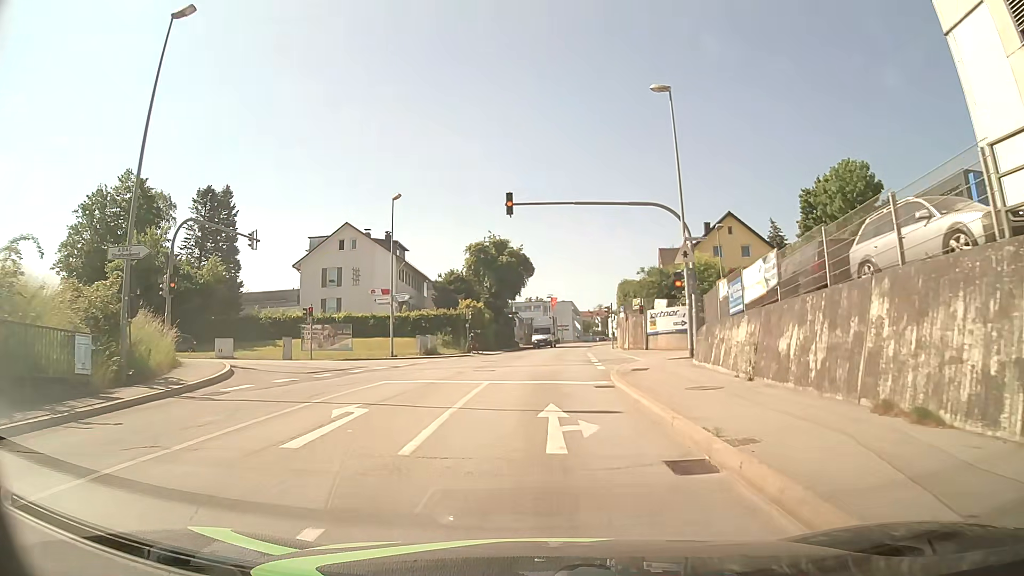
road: tertiary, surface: asphalt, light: Day
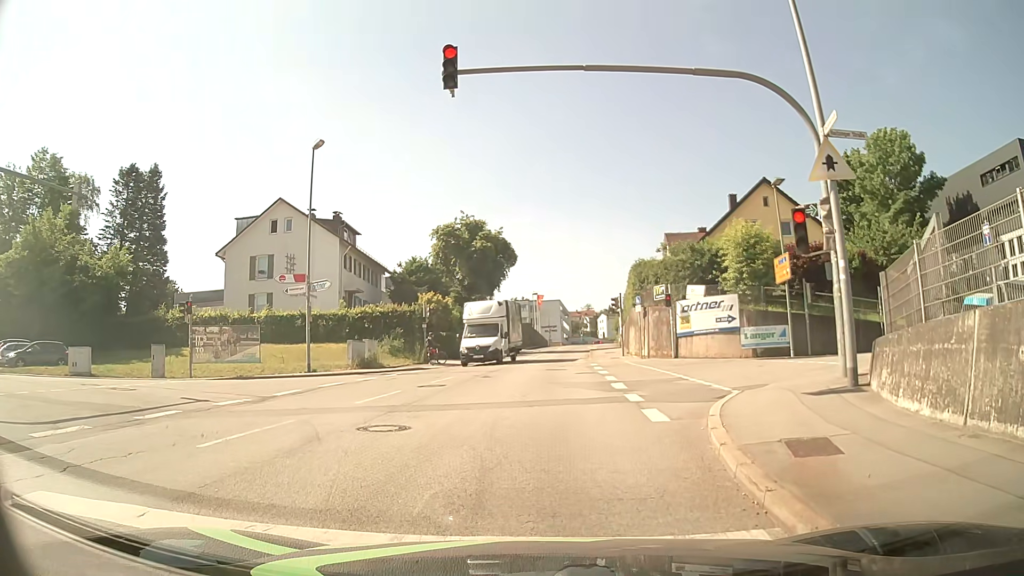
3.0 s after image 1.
(+0.3, +12.7) m; +1°
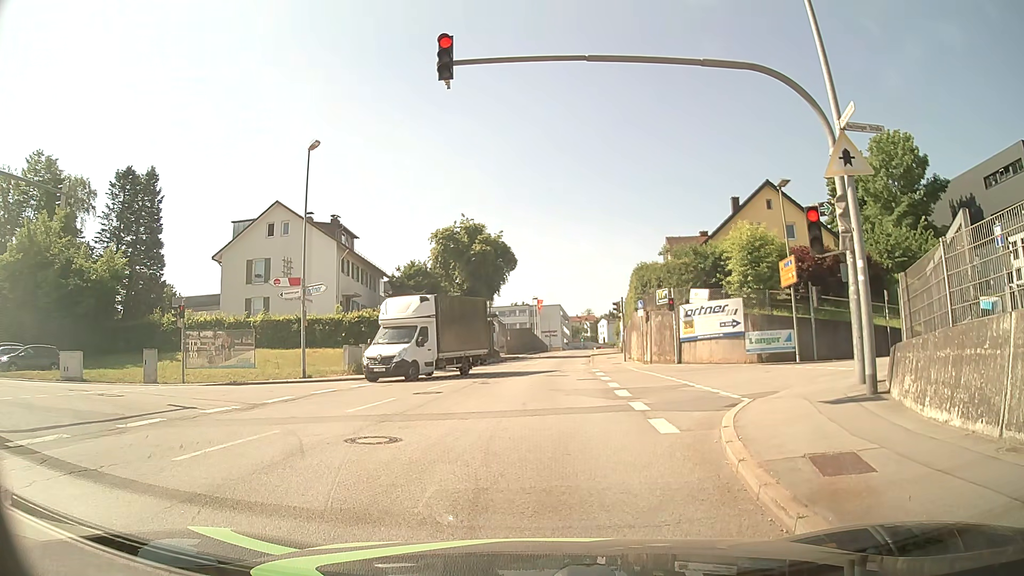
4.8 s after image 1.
(0.0, +0.6) m; 0°
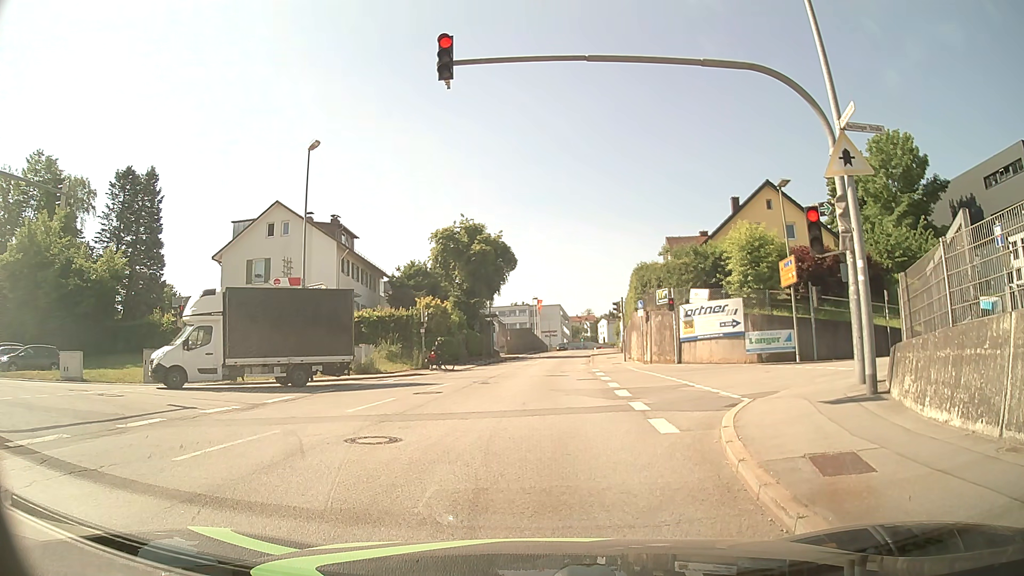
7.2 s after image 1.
(0.0, 0.0) m; 0°
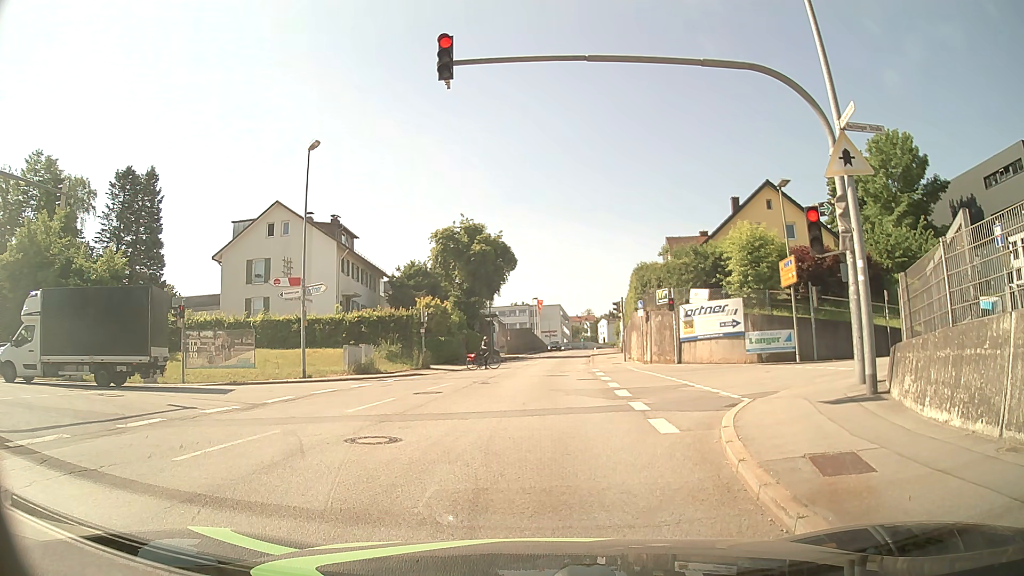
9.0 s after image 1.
(0.0, 0.0) m; 0°
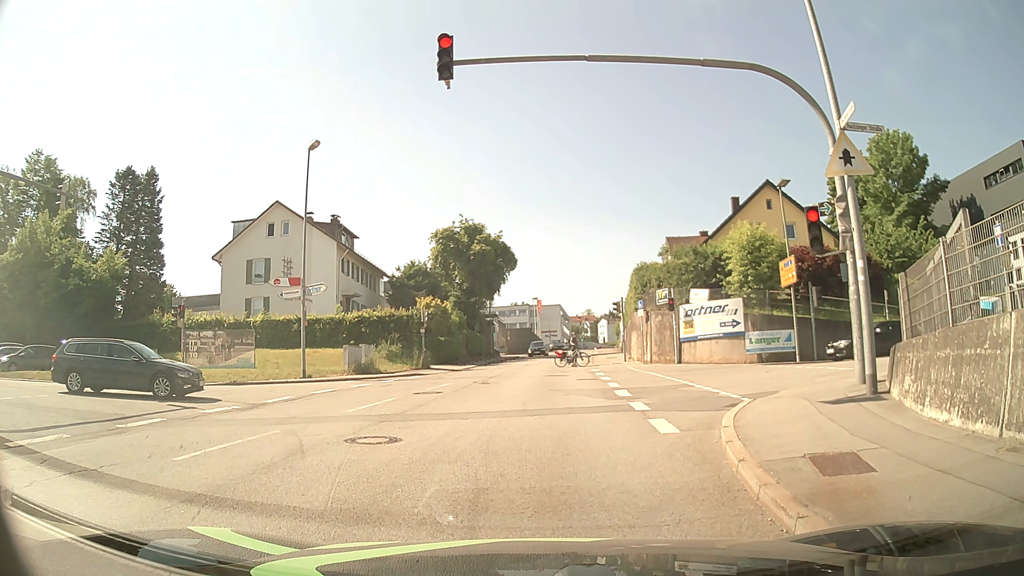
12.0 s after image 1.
(0.0, 0.0) m; 0°
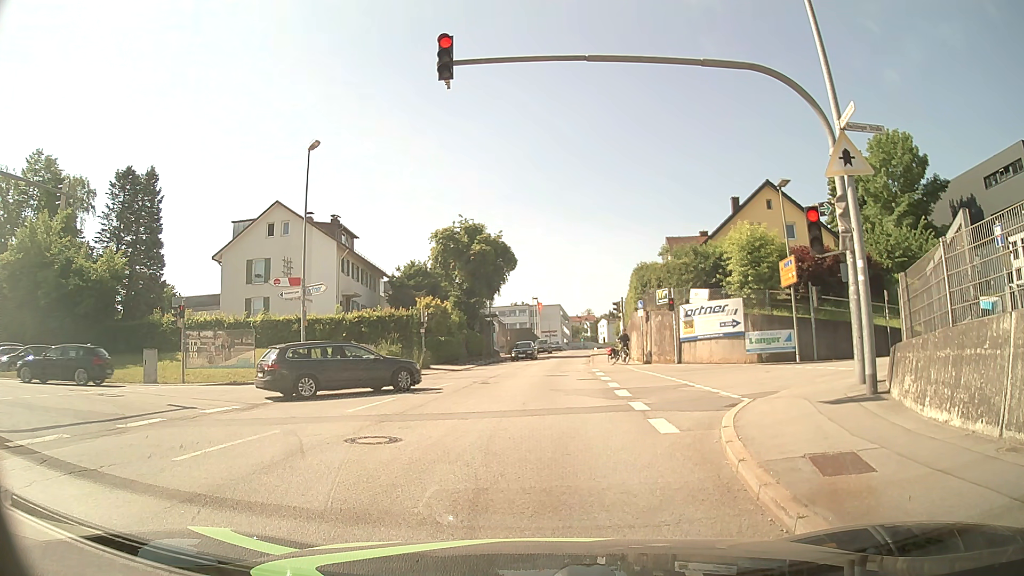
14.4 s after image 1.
(0.0, 0.0) m; 0°
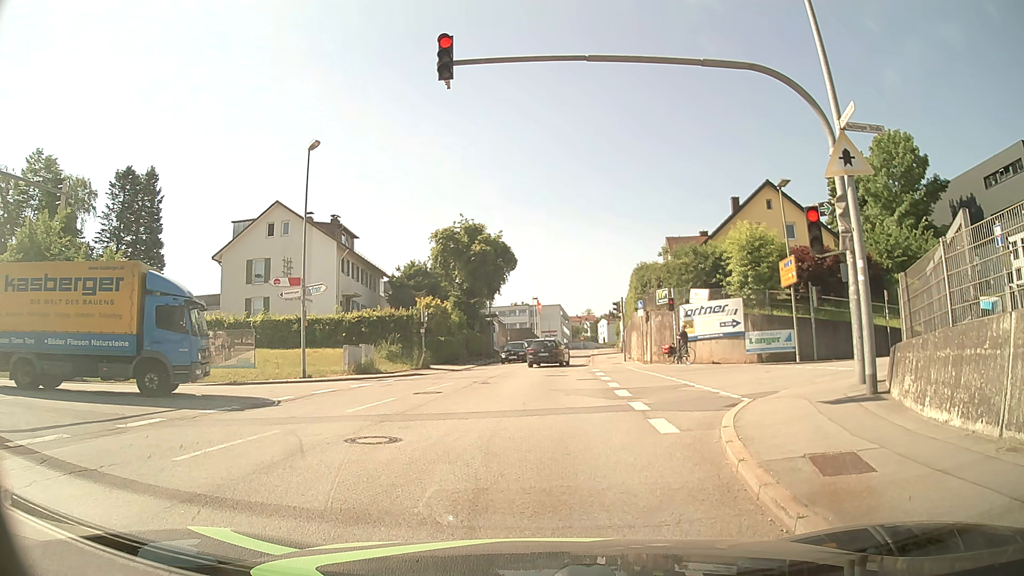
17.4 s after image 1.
(0.0, 0.0) m; 0°
(0, +10) (0, +20) (+1, +30) (+2, +40) (+2, +50) (+3, +60) (+4, +70) (+5, +80) (+7, +90) (+8, +100) m
